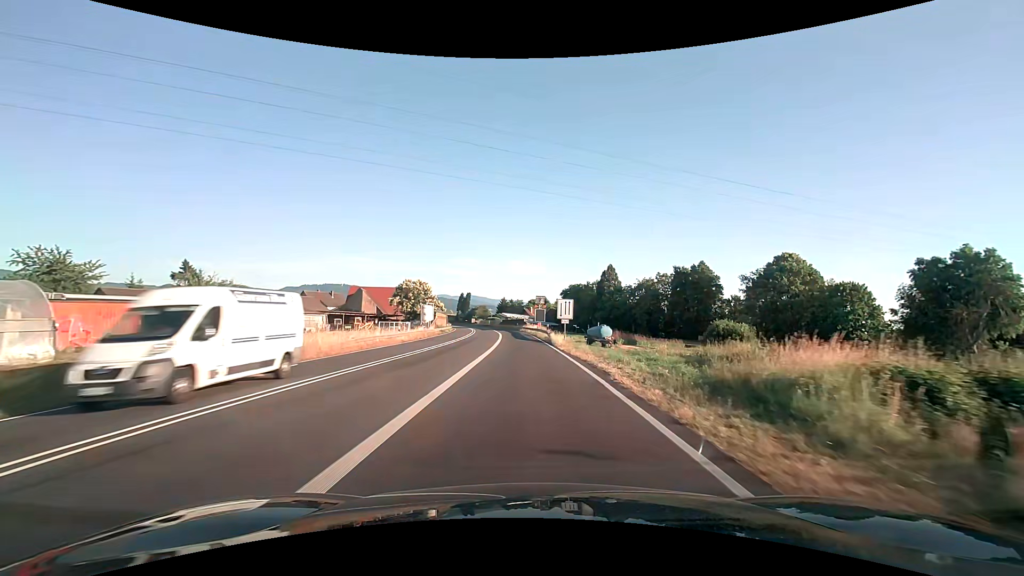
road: trunk_link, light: Day
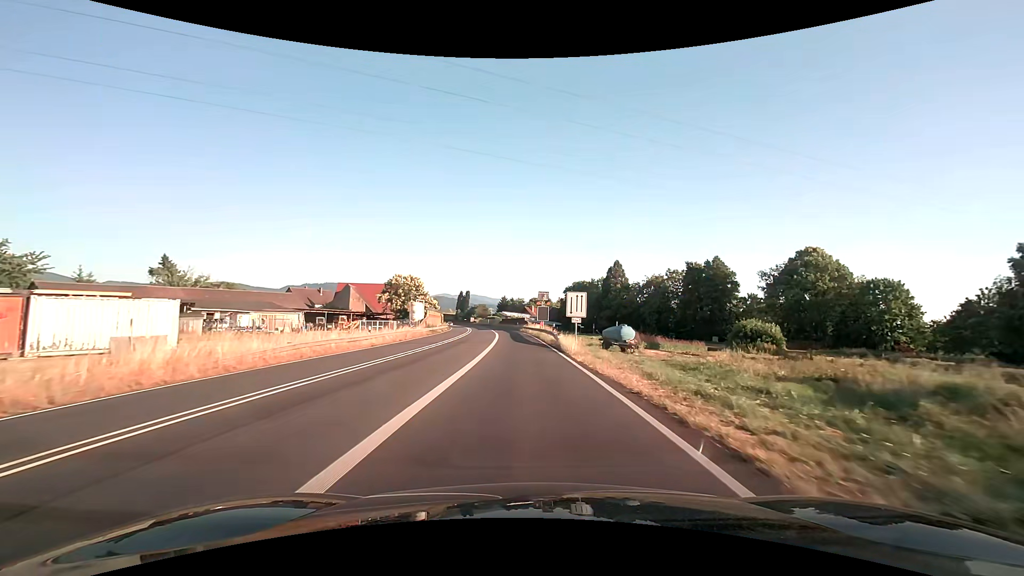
(0.0, +8.6) m; 0°
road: trunk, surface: asphalt
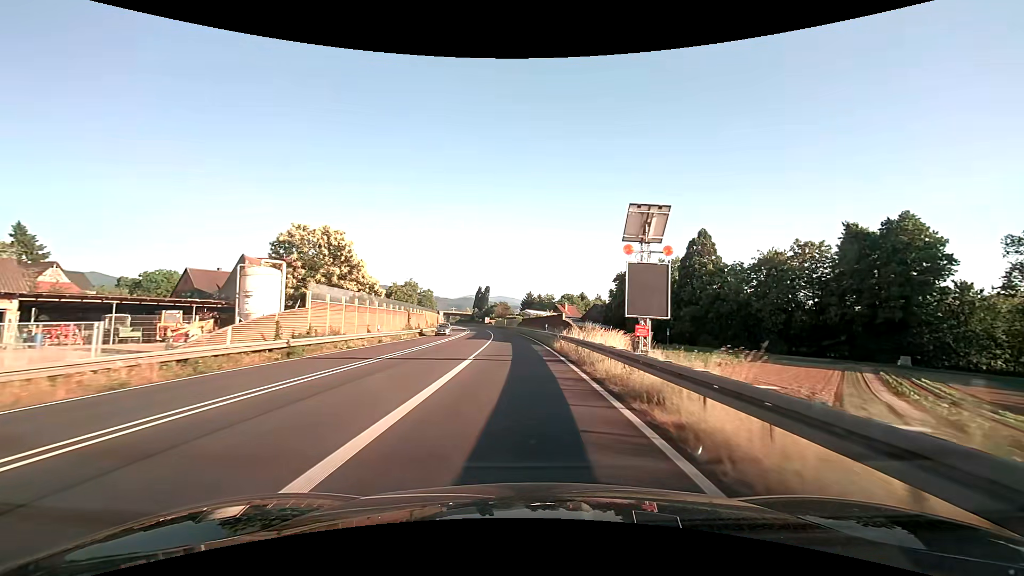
(-0.9, +48.4) m; -3°
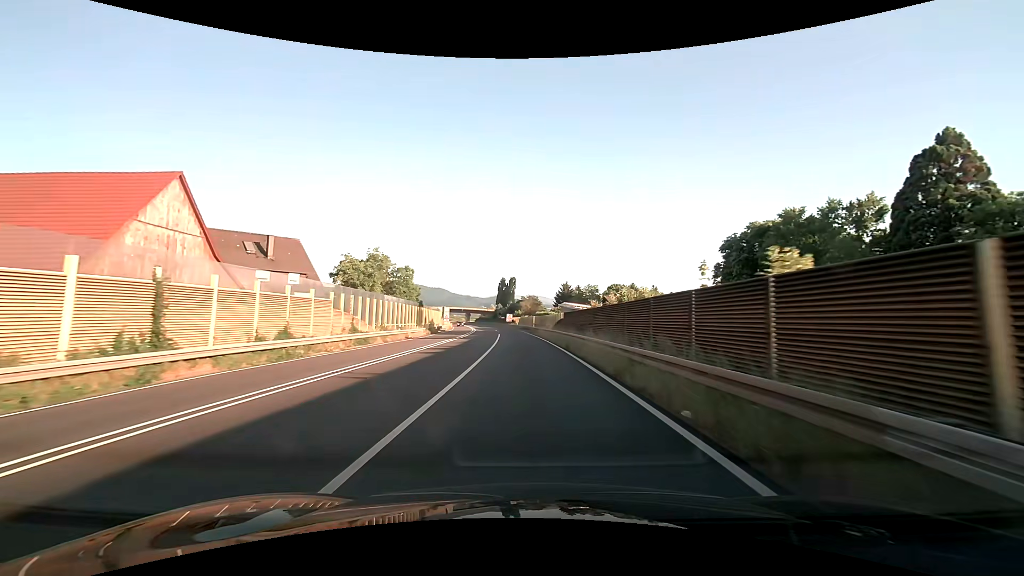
(-1.4, +44.1) m; -4°
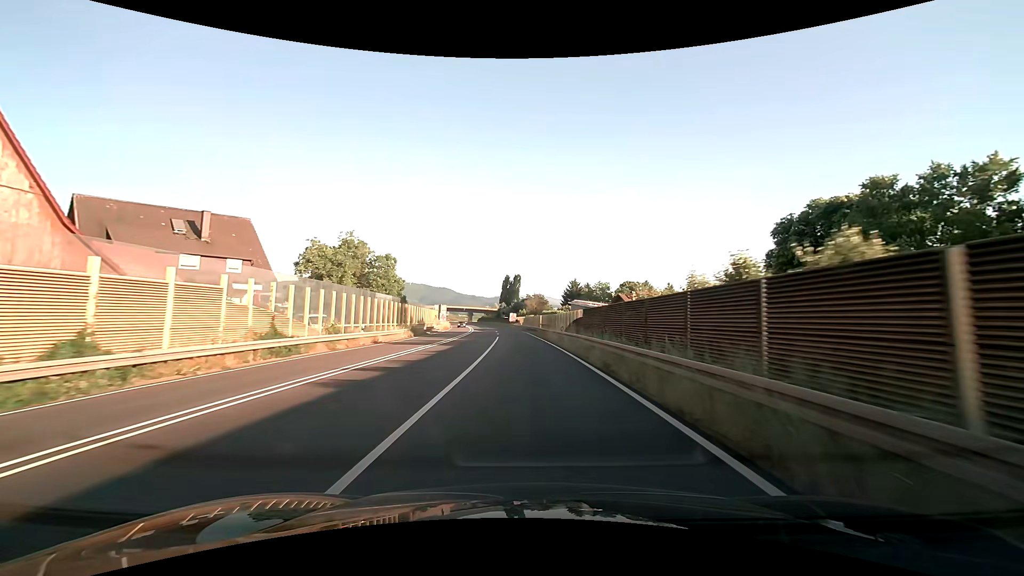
(0.0, +11.6) m; 0°
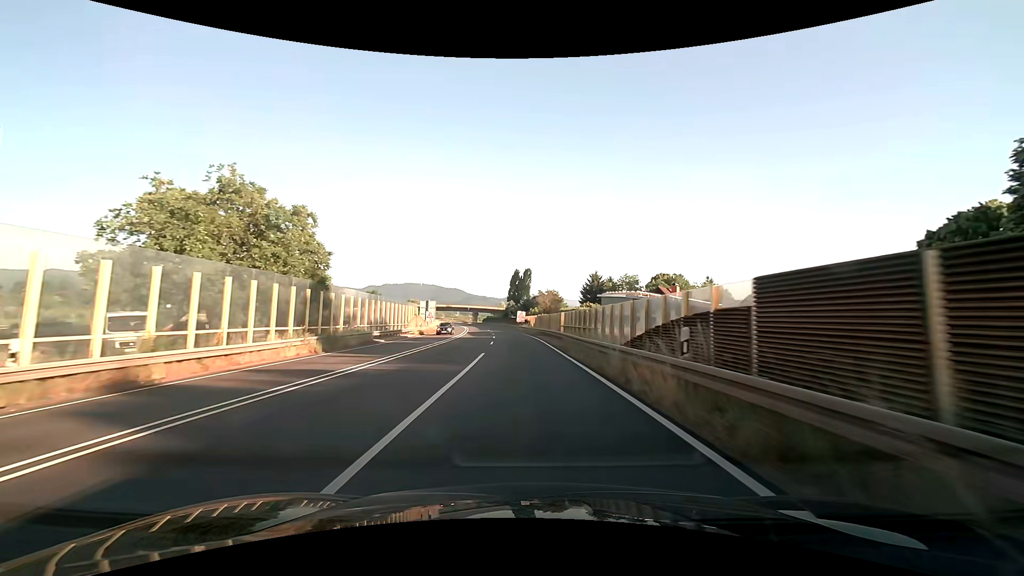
(-0.2, +23.9) m; -1°
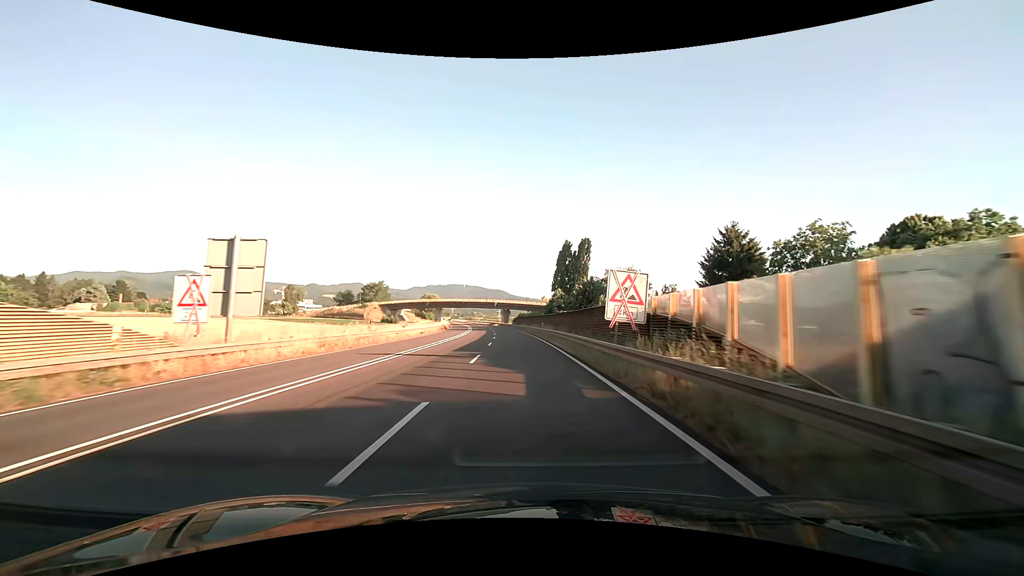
(-2.7, +63.0) m; -5°
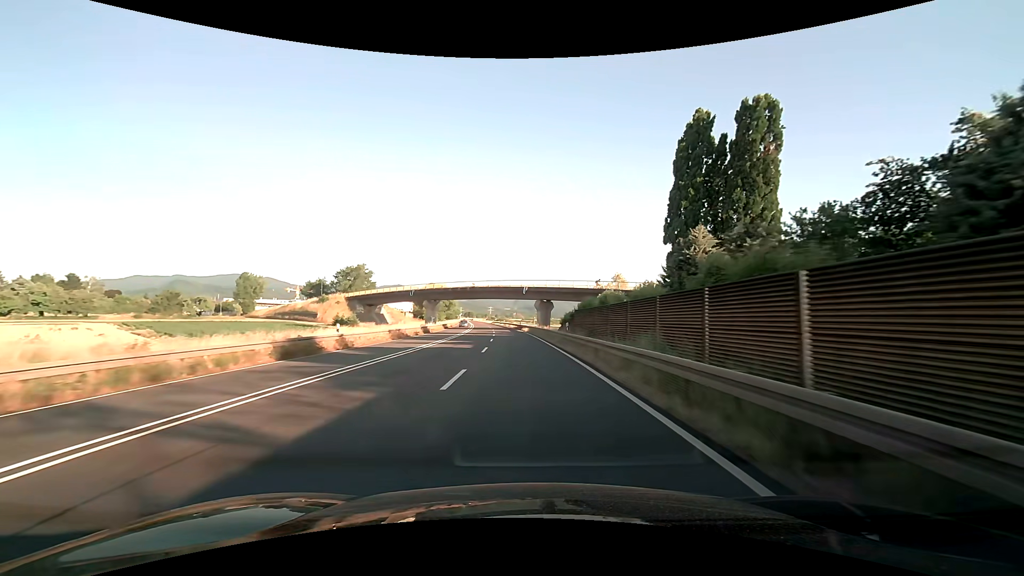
(-2.7, +66.9) m; -5°
(0, +10) (0, +20) (0, +30) (-1, +40) (-1, +50) (-2, +60) (-3, +70) (-4, +80) (-5, +90) (-6, +100) m
